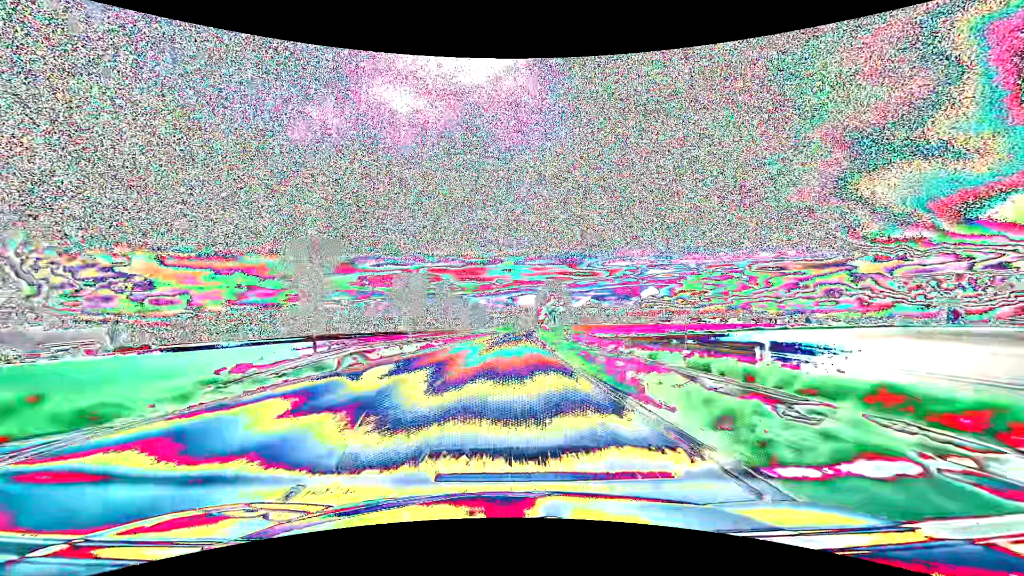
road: primary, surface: asphalt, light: Day
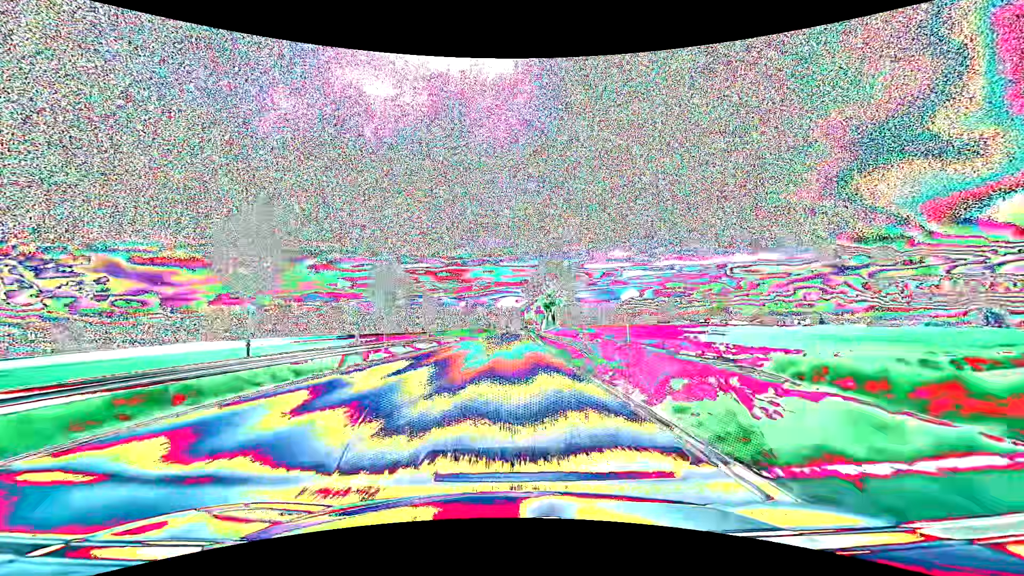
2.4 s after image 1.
(+1.0, +63.1) m; +2°
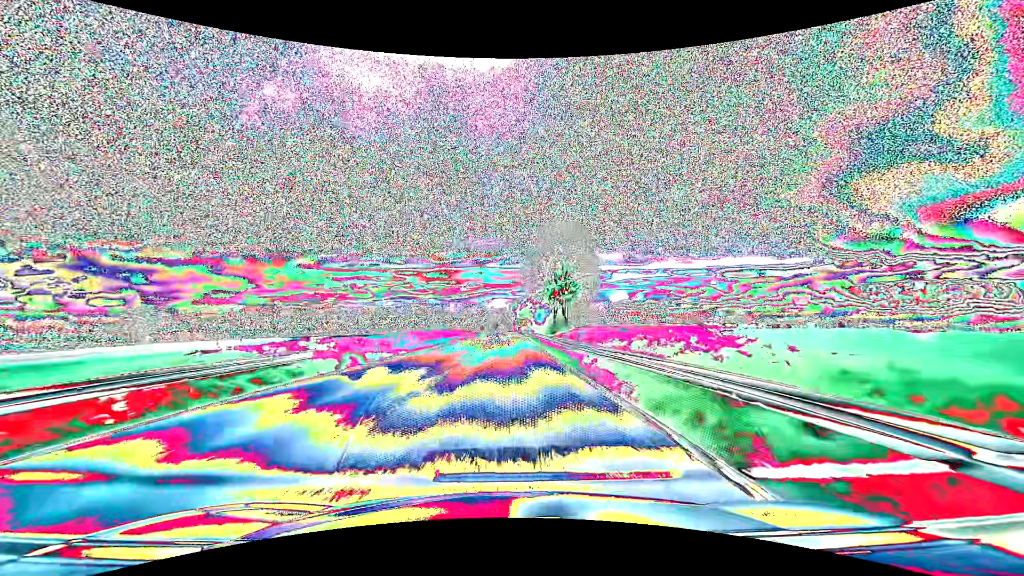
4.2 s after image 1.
(+0.6, +47.3) m; +1°
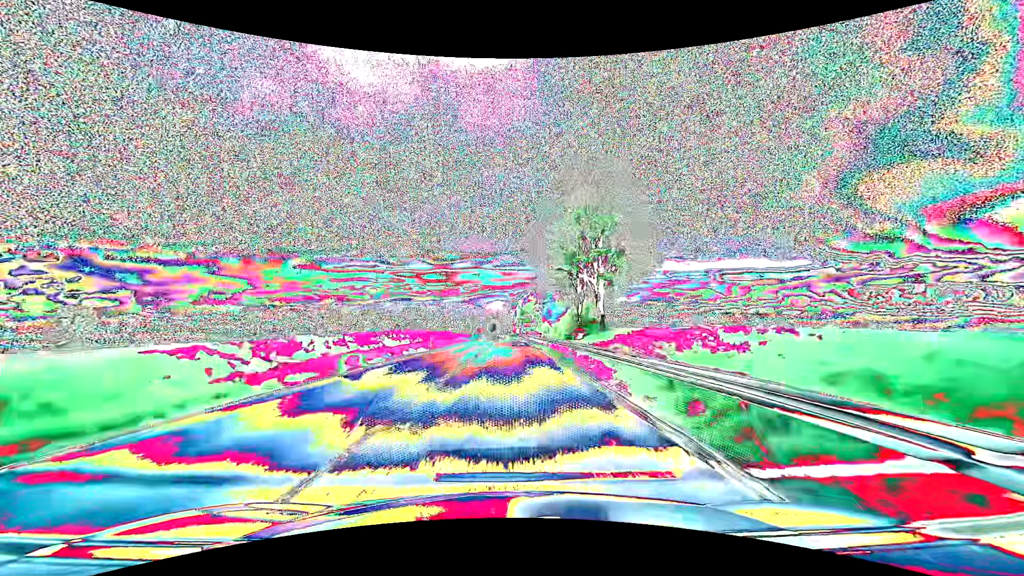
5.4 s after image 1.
(0.0, +31.6) m; 0°
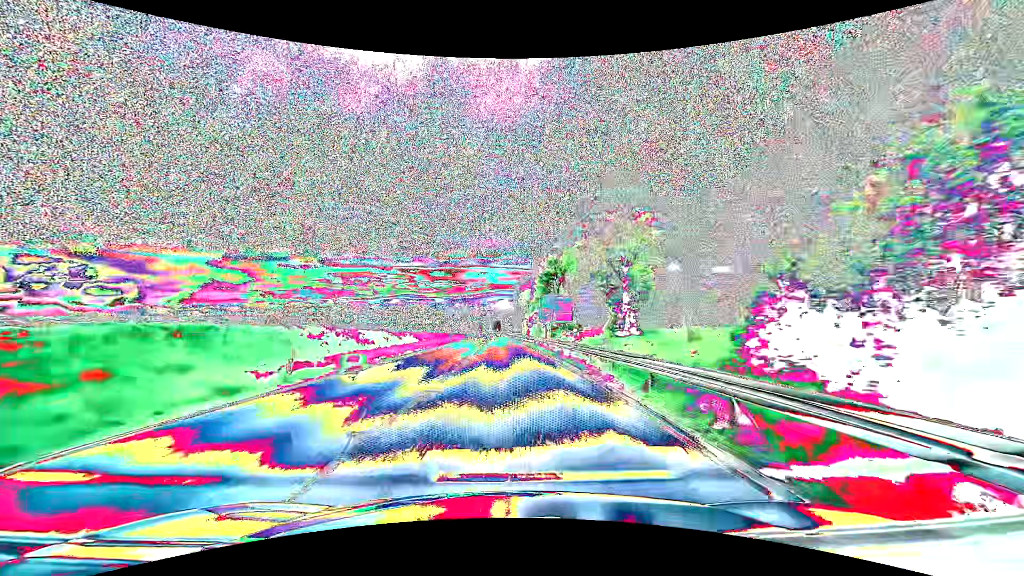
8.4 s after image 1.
(-0.2, +78.9) m; -1°
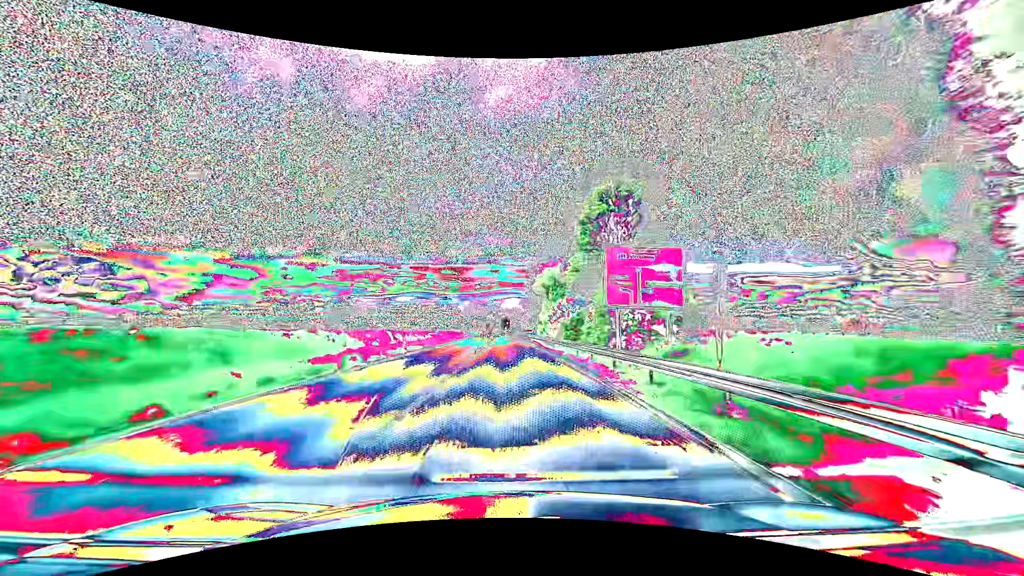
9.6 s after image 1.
(-0.3, +31.6) m; -1°
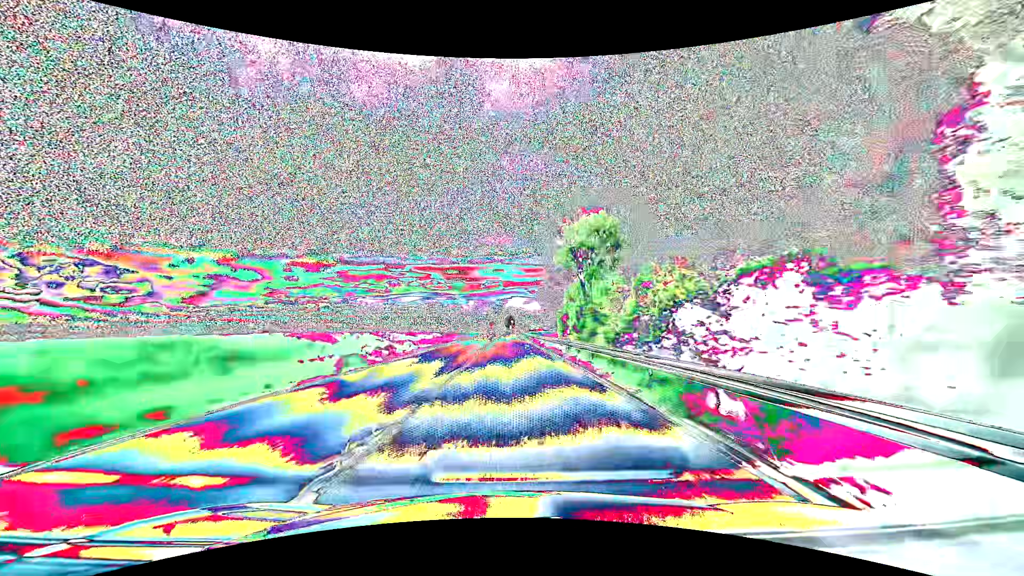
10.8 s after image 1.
(-0.2, +31.6) m; -1°
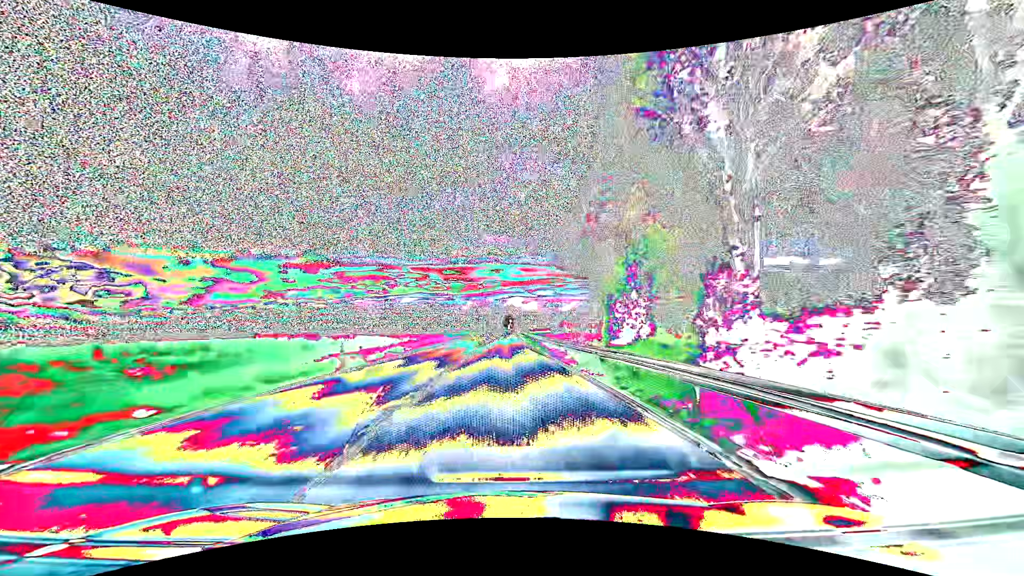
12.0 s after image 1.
(0.0, +31.7) m; 0°
(0, +10) (0, +20) (0, +30) (0, +40) (0, +50) (0, +60) (0, +70) (0, +80) (0, +90) (0, +100) m
